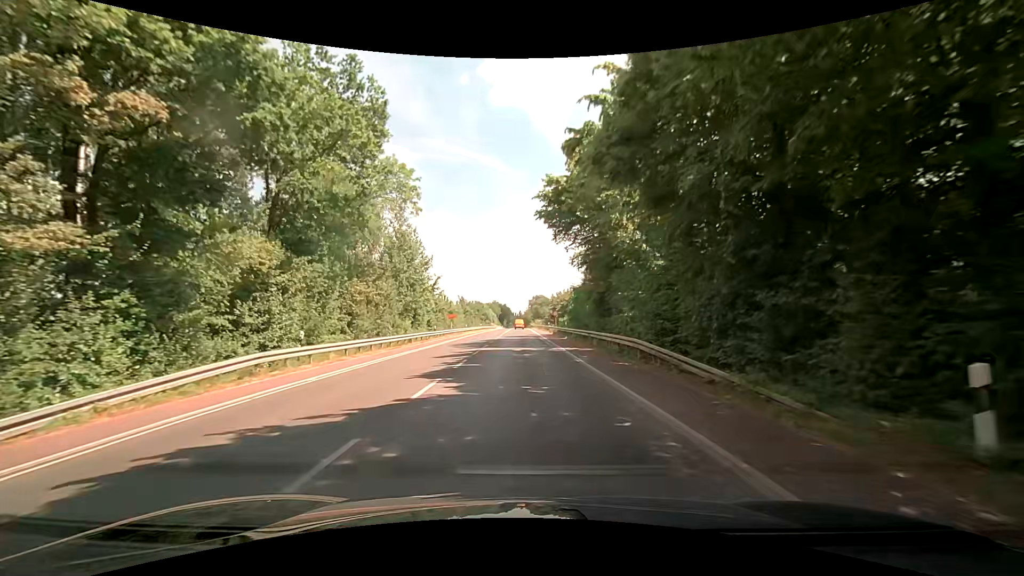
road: secondary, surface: asphalt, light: Day
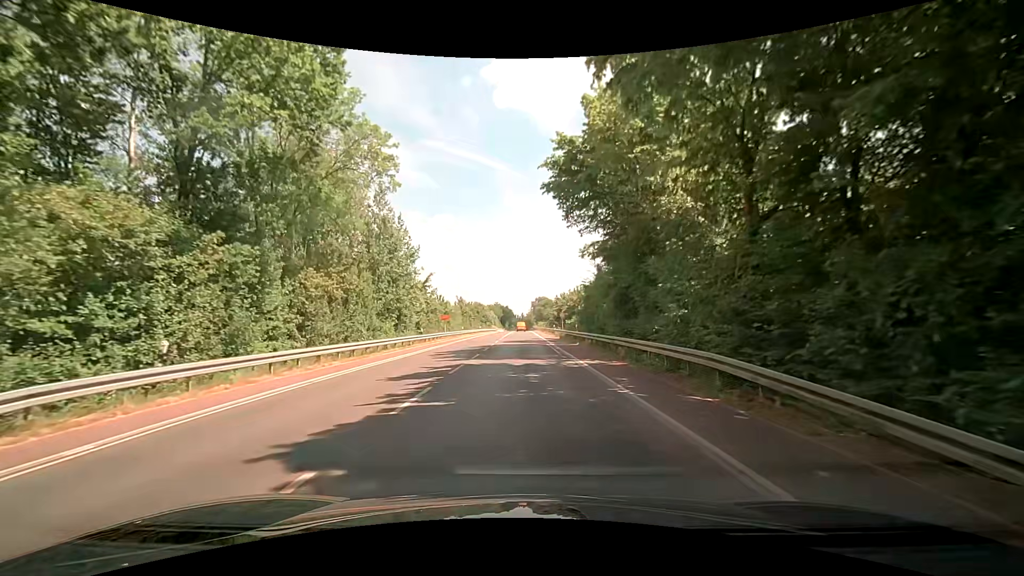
(0.0, +7.3) m; -1°
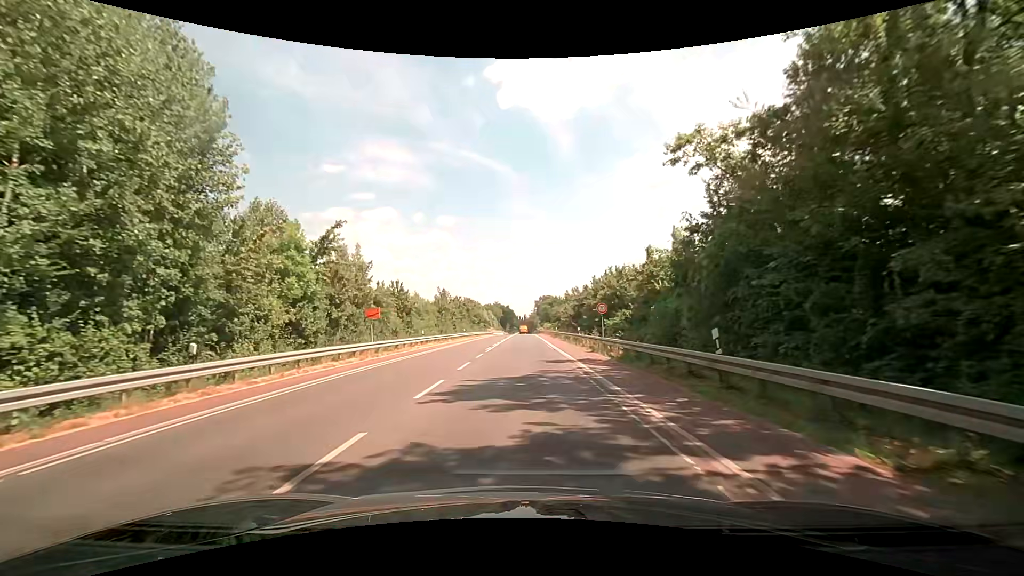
(+0.3, +28.3) m; +1°
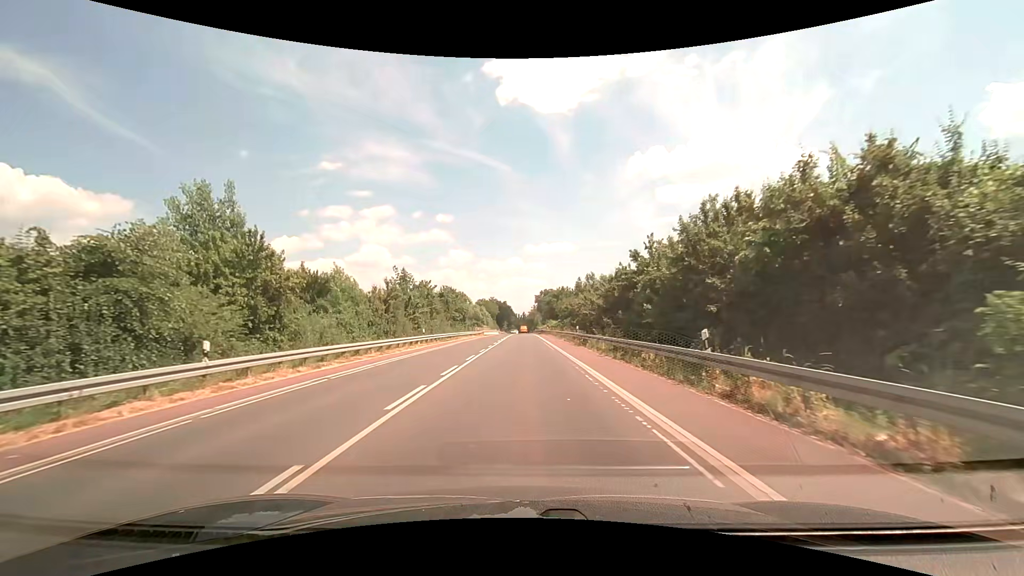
(-0.1, +27.6) m; 0°
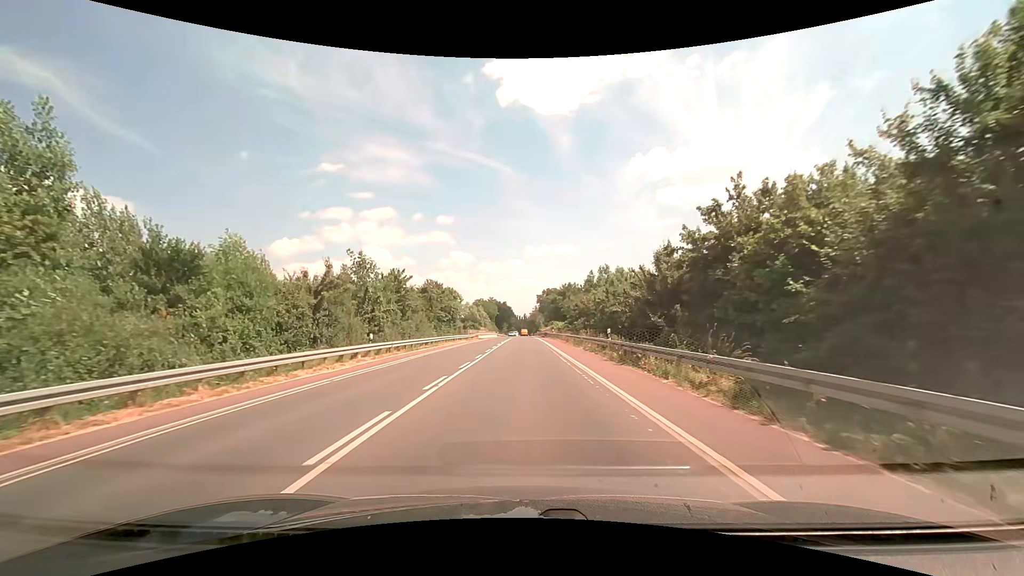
(+0.1, +14.5) m; 0°
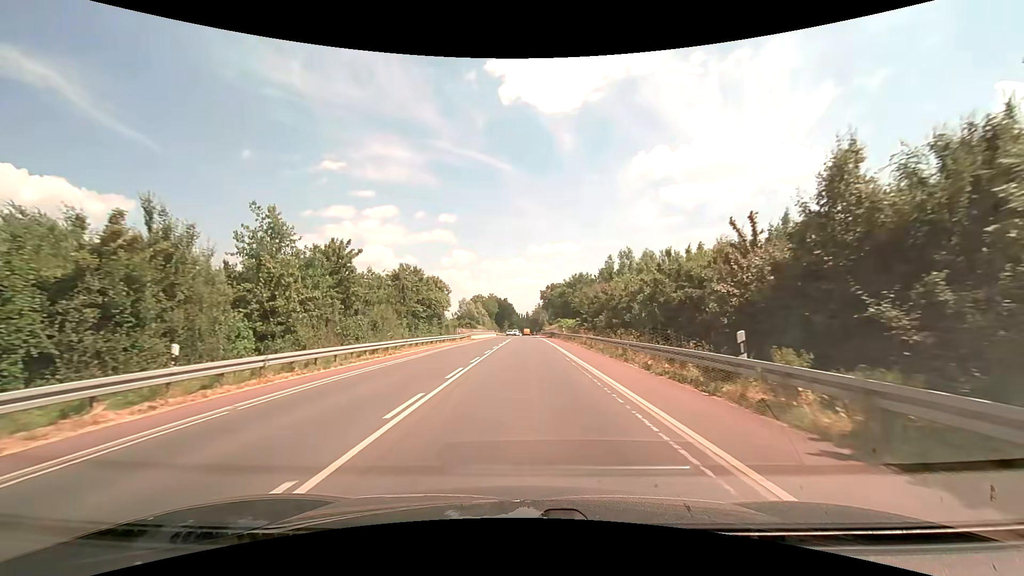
(0.0, +15.4) m; 0°
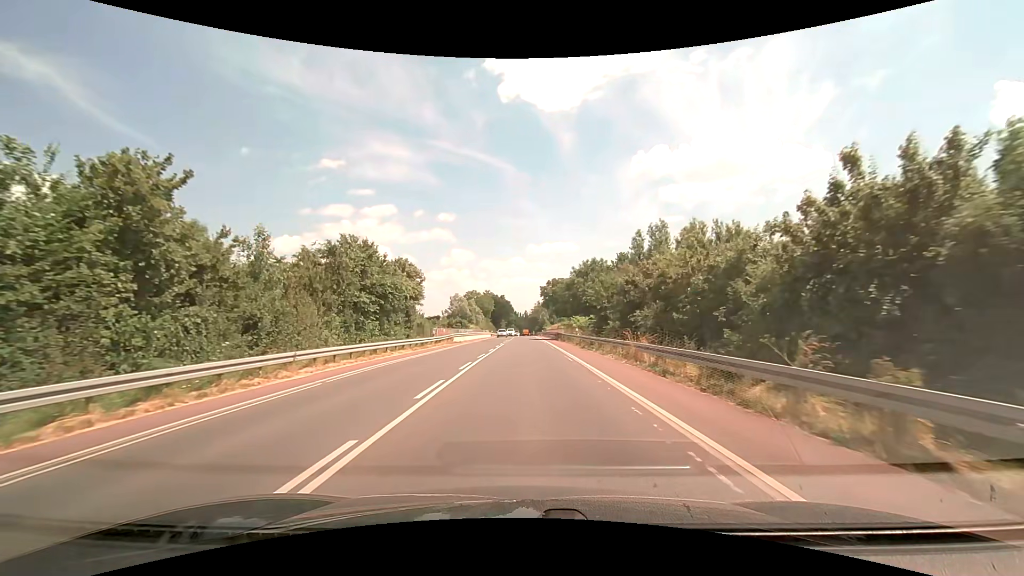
(-0.1, +16.3) m; 0°
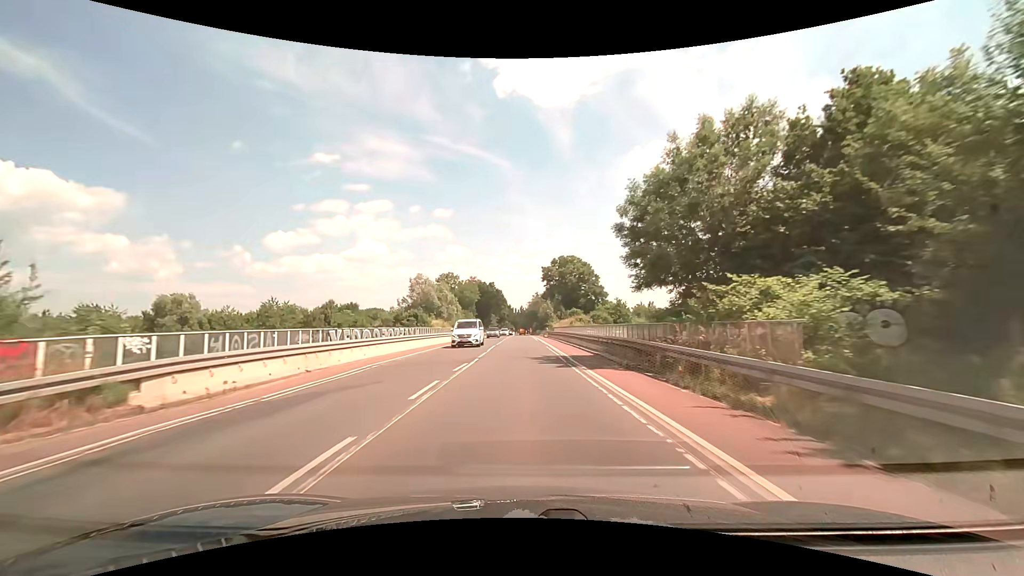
(+0.1, +44.1) m; +1°
(0, +10) (0, +20) (0, +30) (0, +40) (0, +50) (0, +60) (0, +70) (-1, +80) (-1, +90) (-1, +100) m
